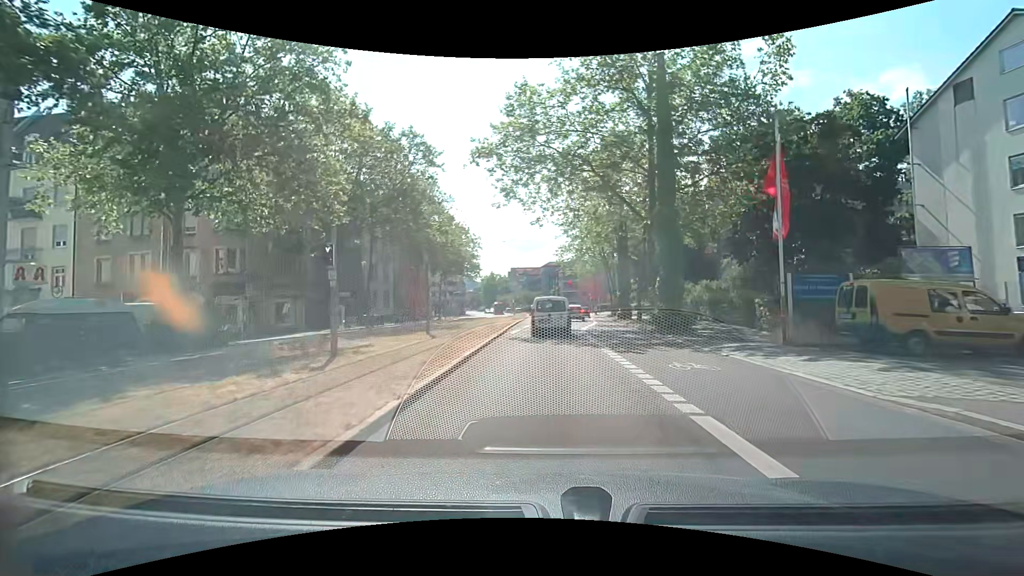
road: secondary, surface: asphalt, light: Day
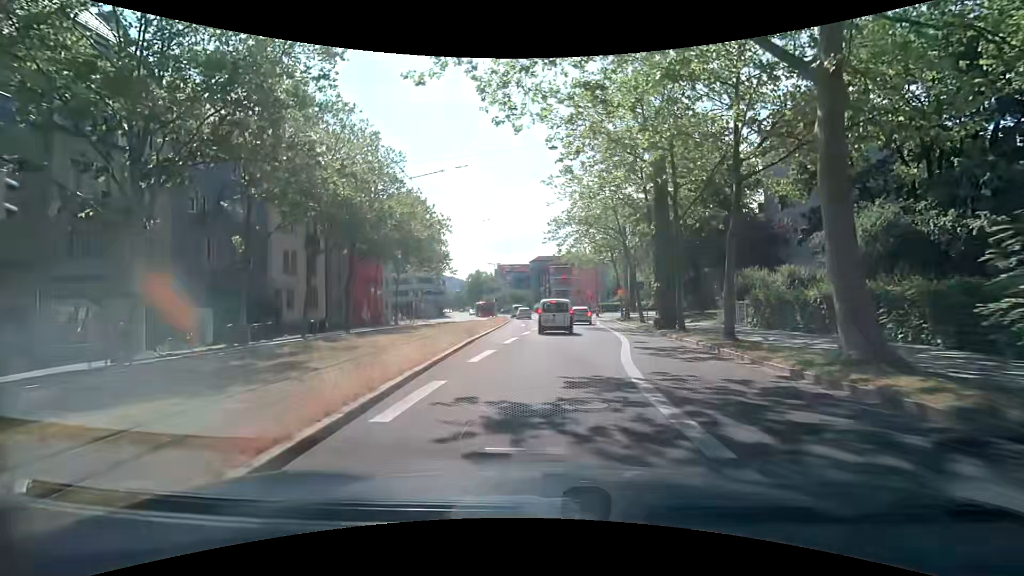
(0.0, +18.0) m; 0°
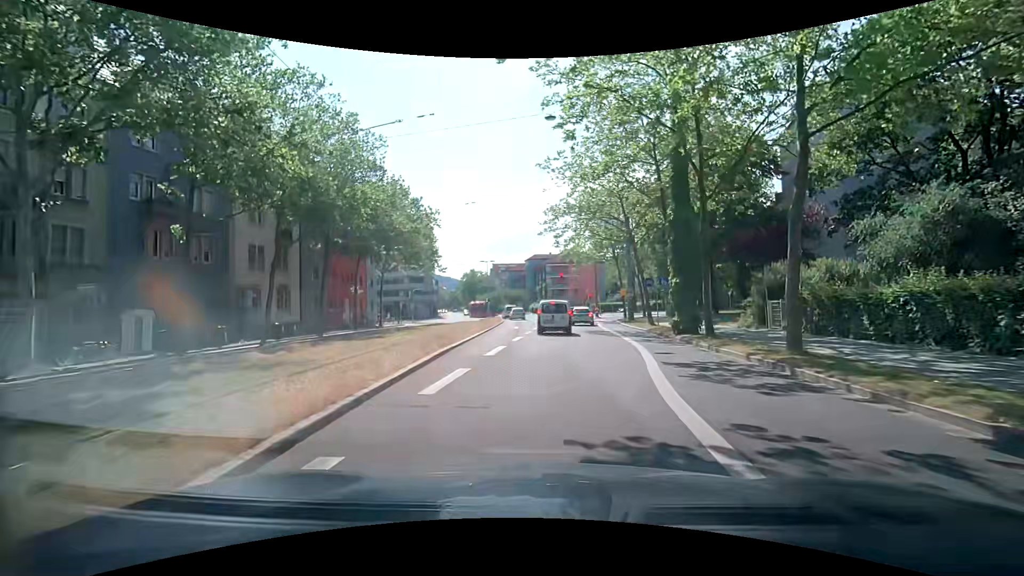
(0.0, +4.4) m; 0°
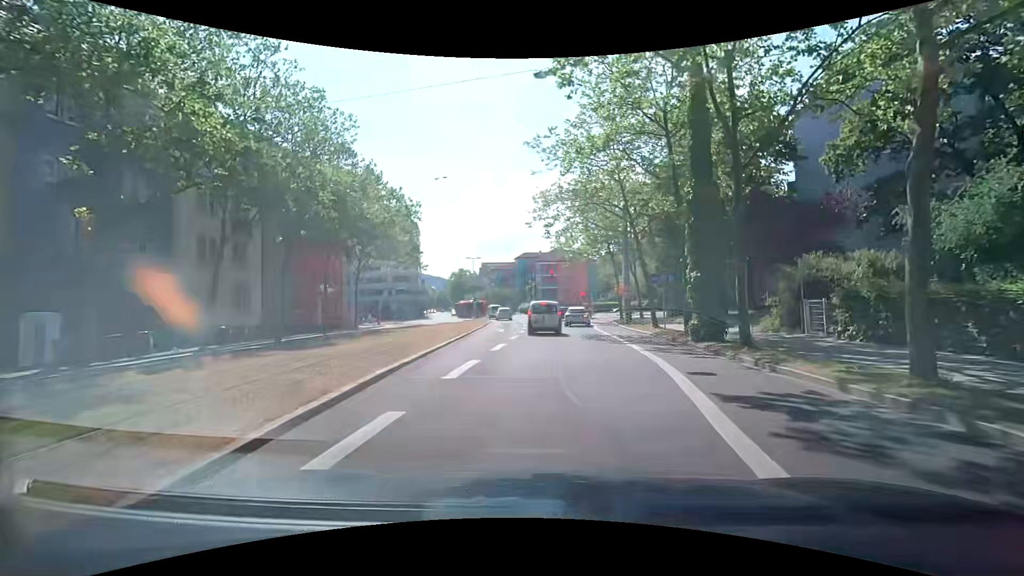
(+0.1, +4.3) m; +2°
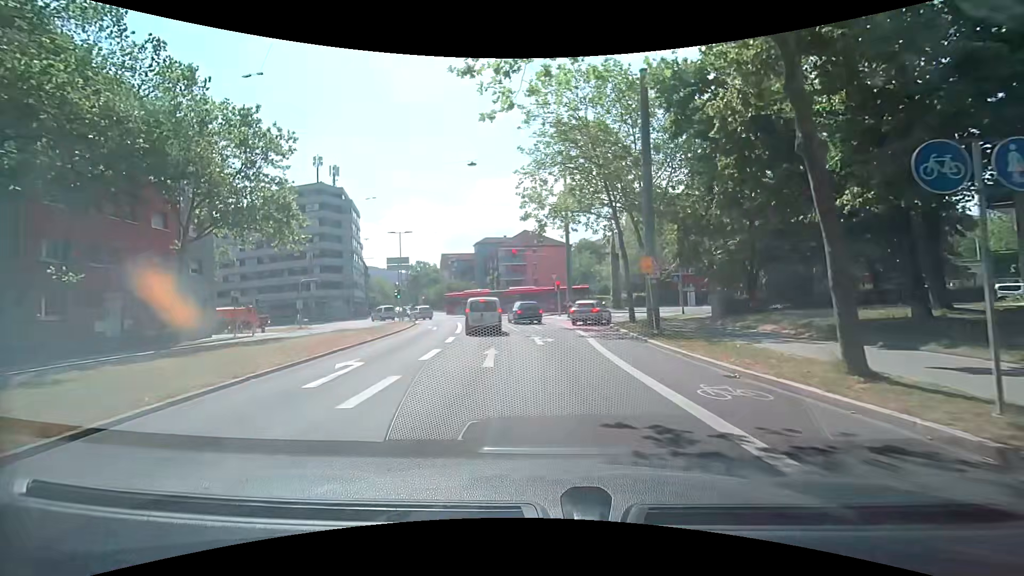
(+0.9, +20.6) m; +3°
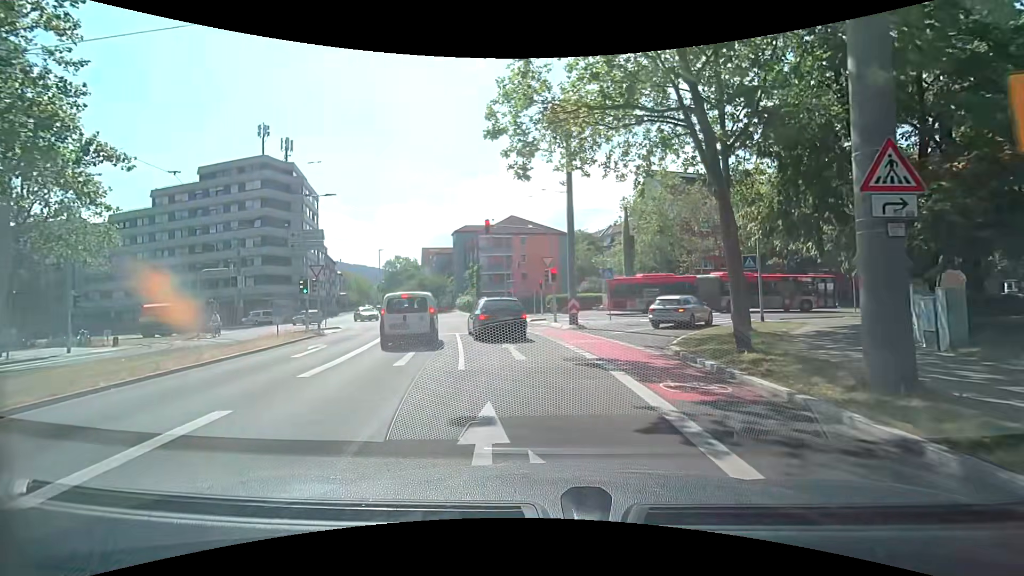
(0.0, +15.0) m; +1°
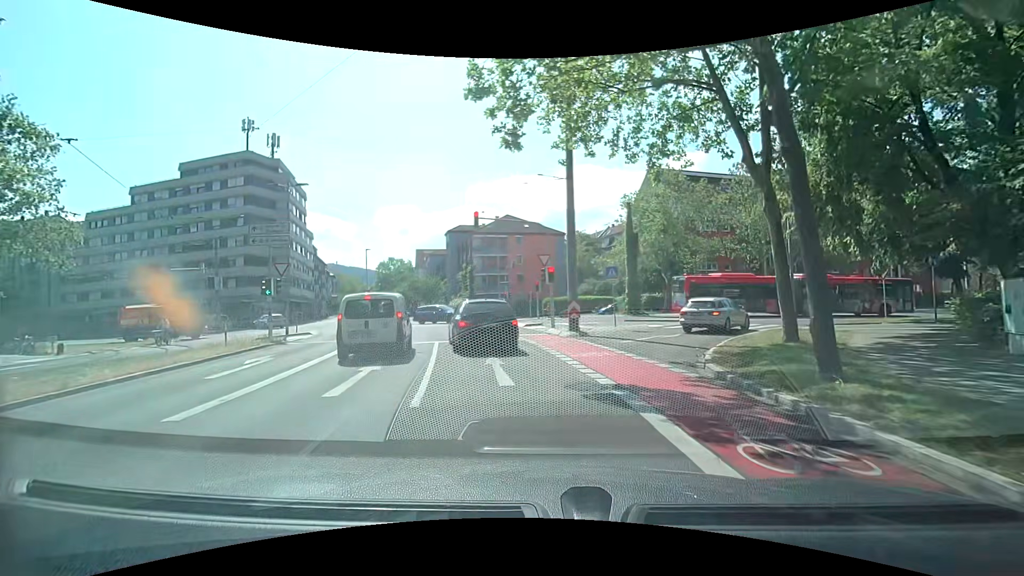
(0.0, +3.3) m; 0°
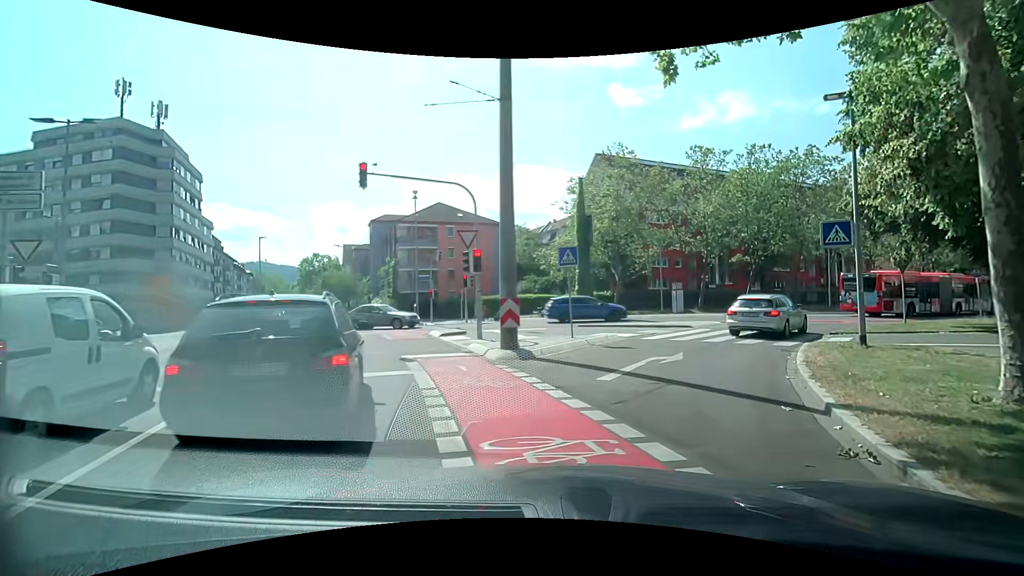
(+0.4, +8.4) m; +7°
(+2, +10) (+6, +19) (+12, +27) (+20, +33) (+28, +39) (+36, +46) (+43, +52) (+51, +58) (+59, +65) (+66, +71) m
